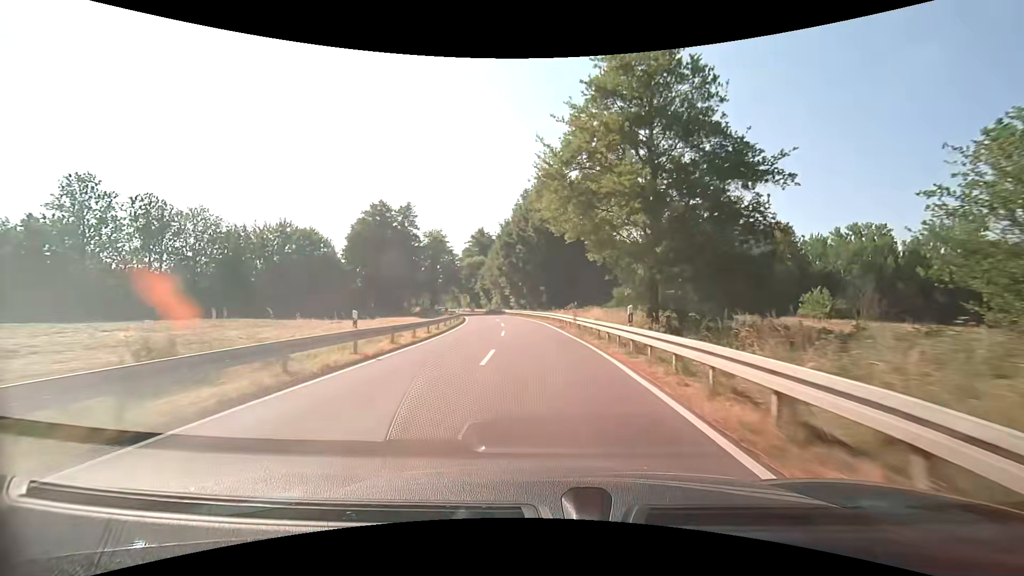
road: secondary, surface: asphalt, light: Day
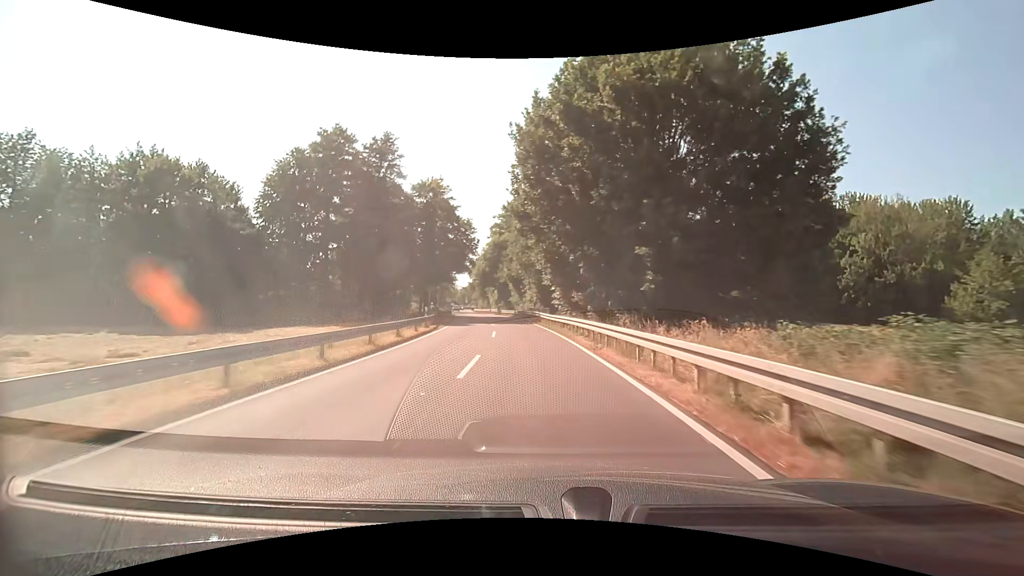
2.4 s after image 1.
(-1.6, +38.2) m; -6°
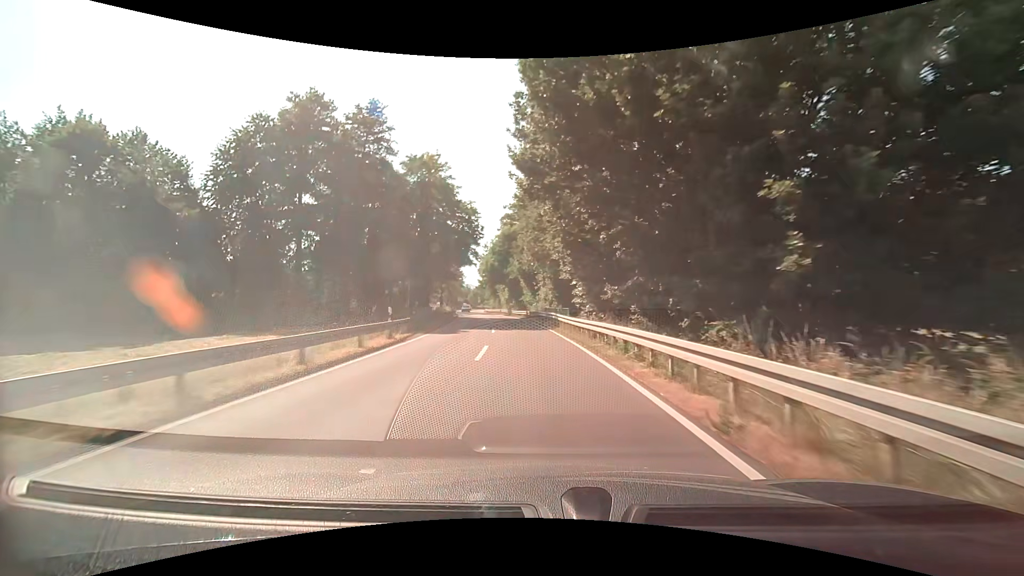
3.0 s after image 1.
(-0.1, +9.4) m; -2°
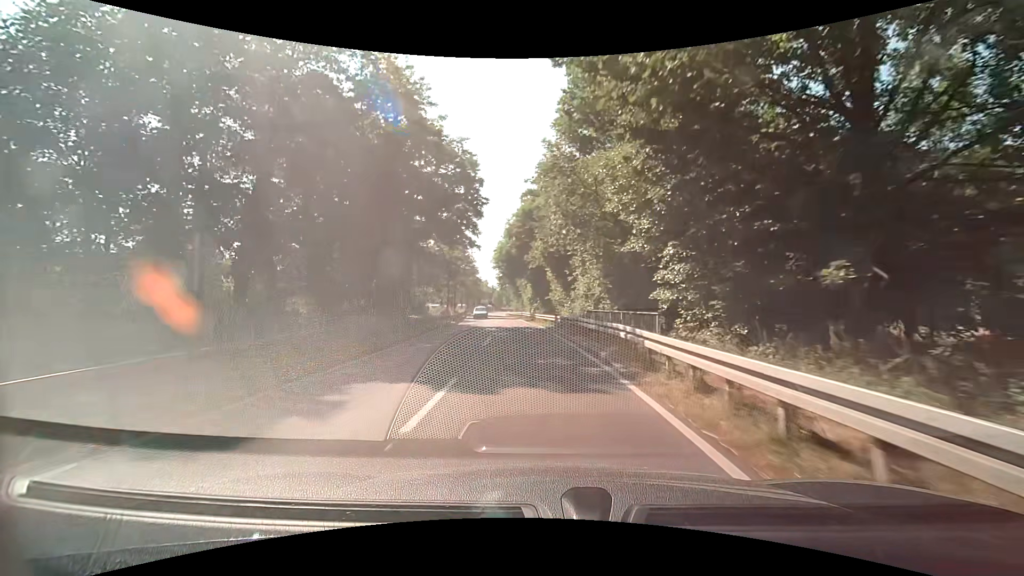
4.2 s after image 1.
(-0.6, +18.7) m; -3°
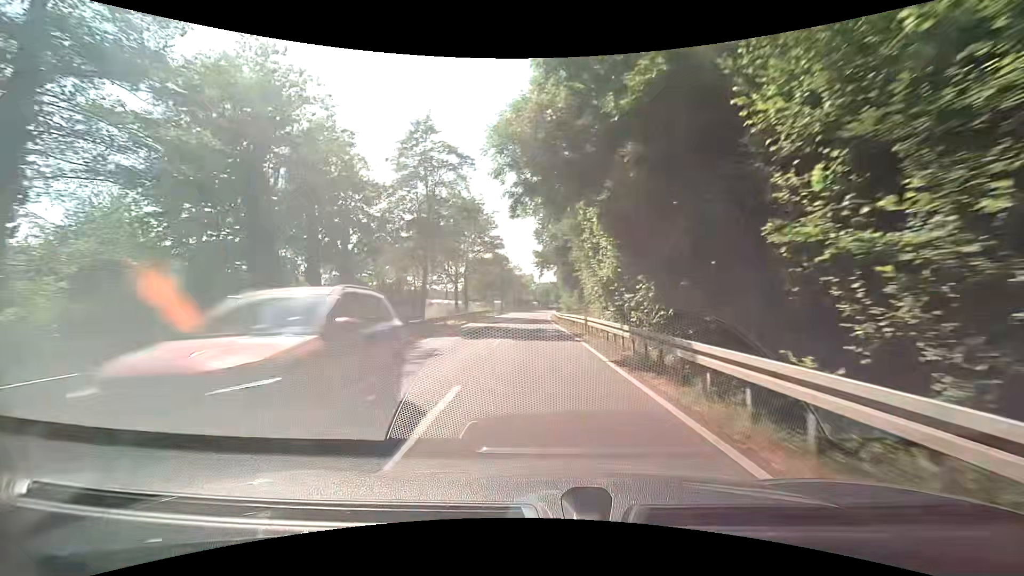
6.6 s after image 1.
(-2.4, +37.4) m; -6°
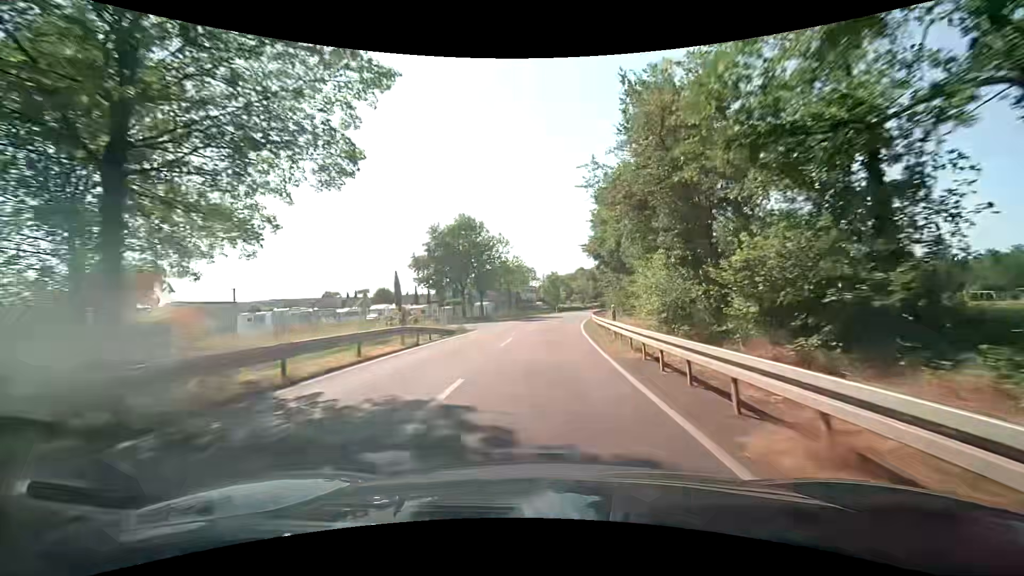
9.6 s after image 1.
(-1.4, +47.3) m; -1°
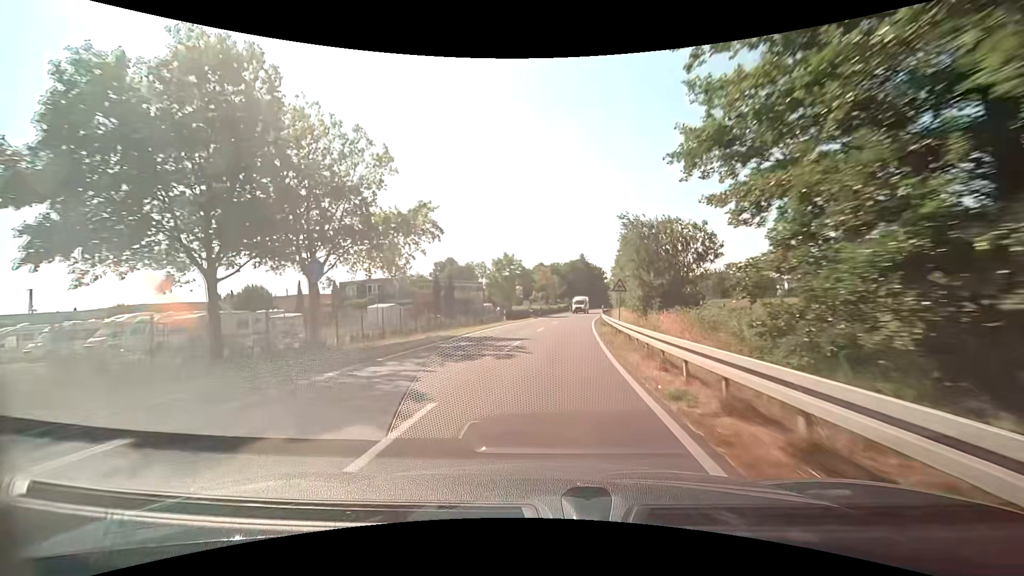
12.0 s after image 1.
(+1.1, +38.2) m; +4°
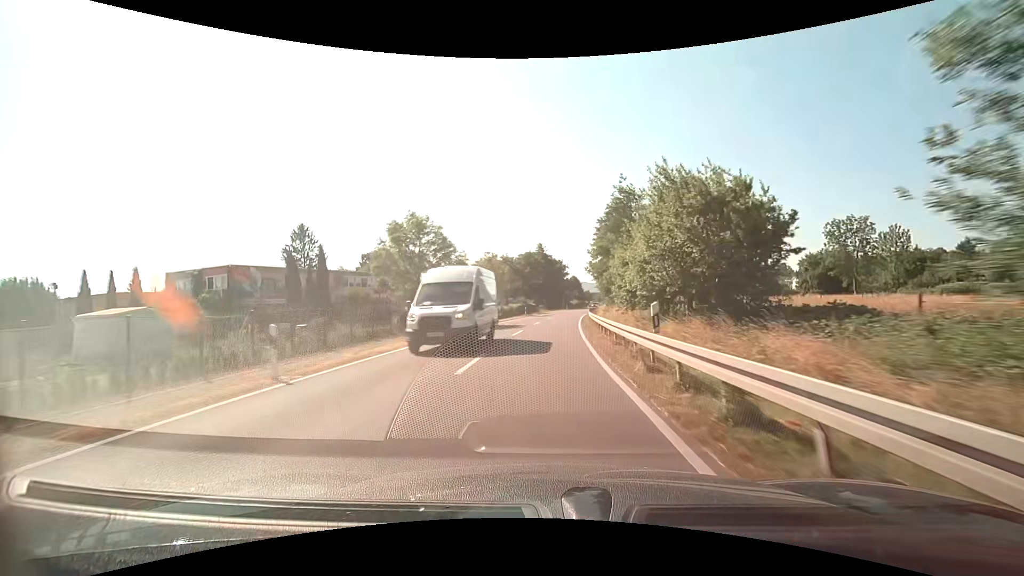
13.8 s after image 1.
(+1.6, +28.8) m; +6°
(0, +10) (0, +20) (+1, +30) (+1, +40) (+2, +50) (+3, +60) (+4, +70) (+6, +80) (+7, +90) (+9, +99) m
